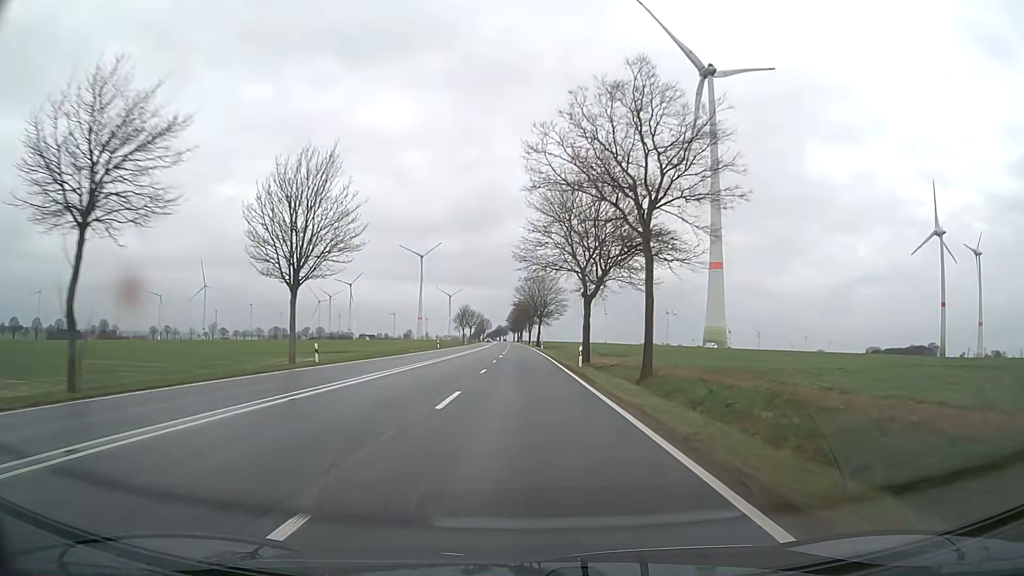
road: primary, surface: asphalt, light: Day
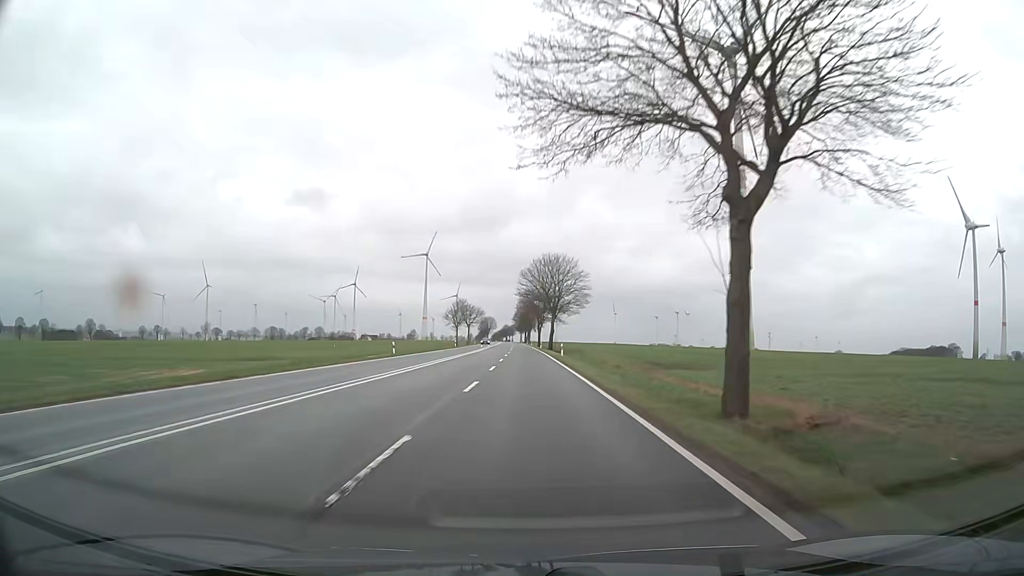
(-0.1, +31.6) m; -1°
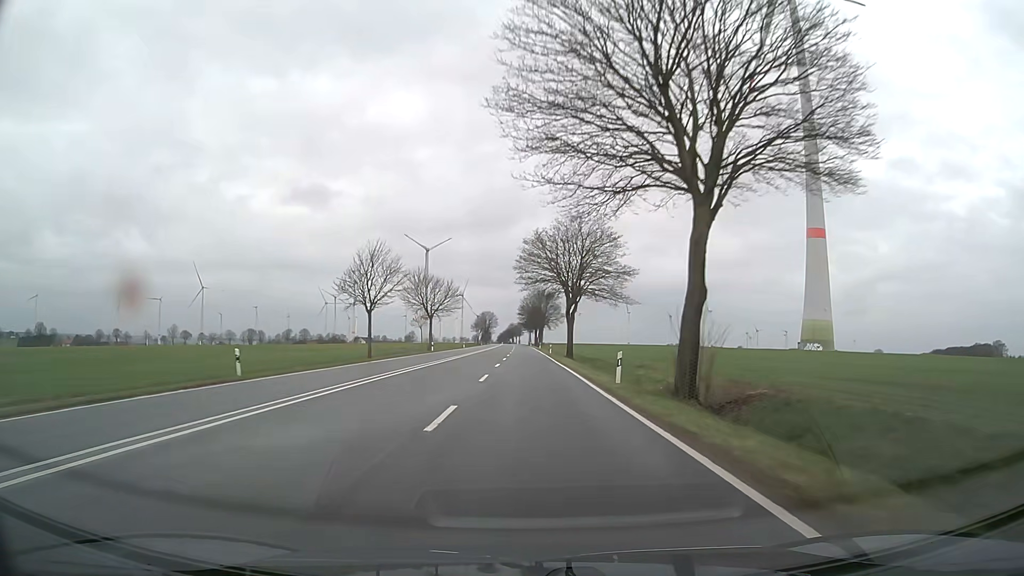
(-0.3, +78.9) m; -1°
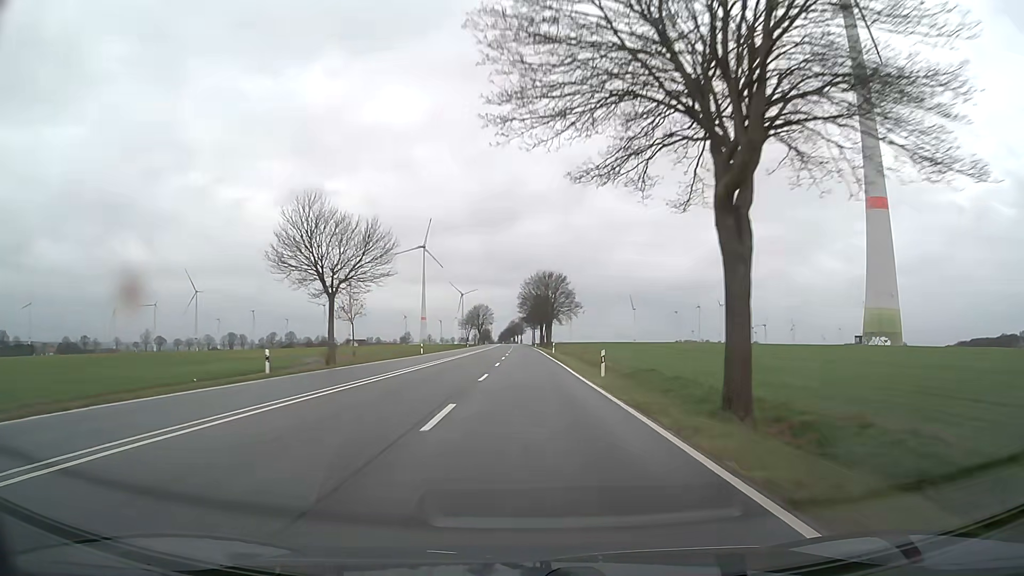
(-0.2, +47.4) m; 0°
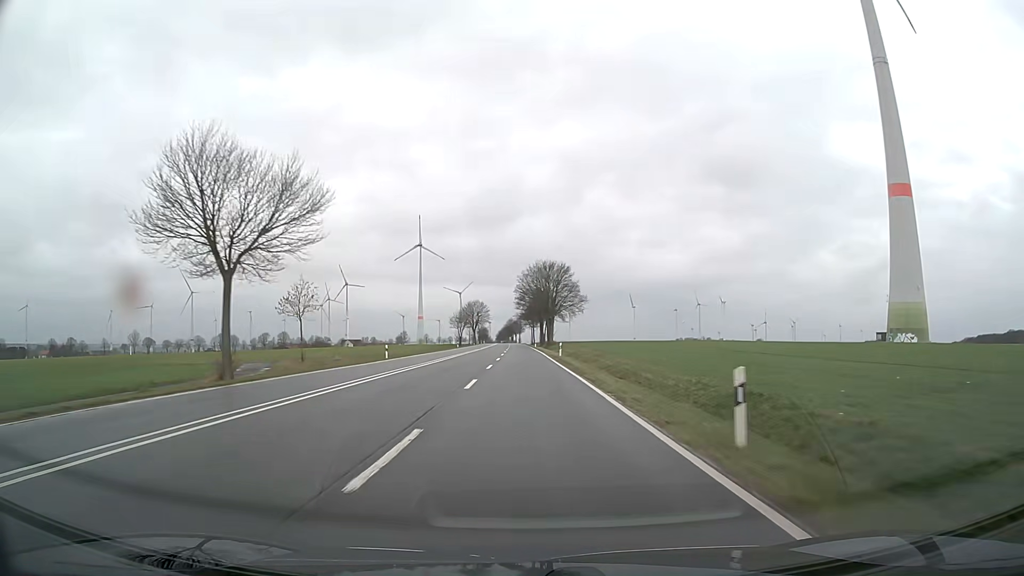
(0.0, +15.8) m; 0°
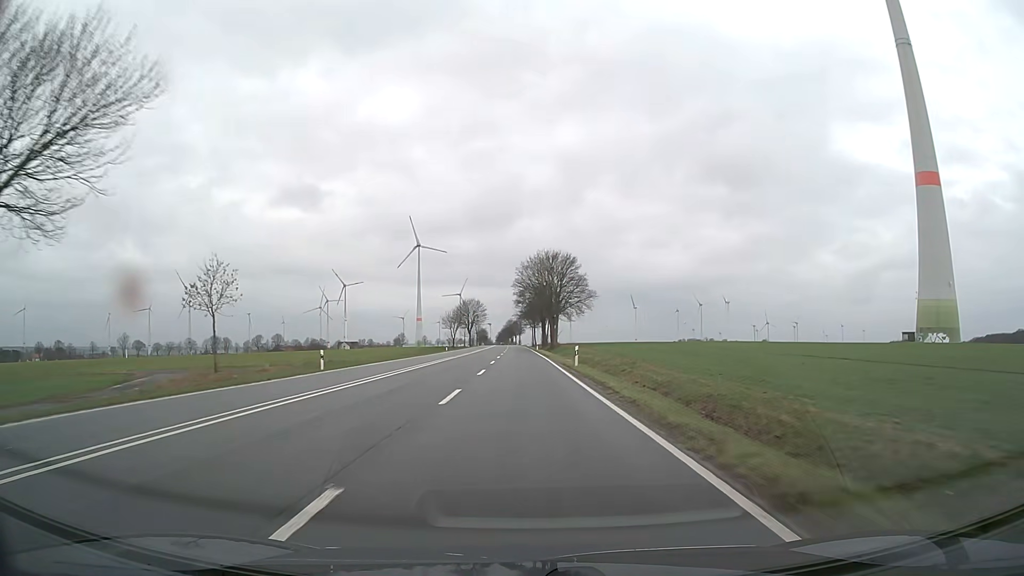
(0.0, +15.8) m; 0°
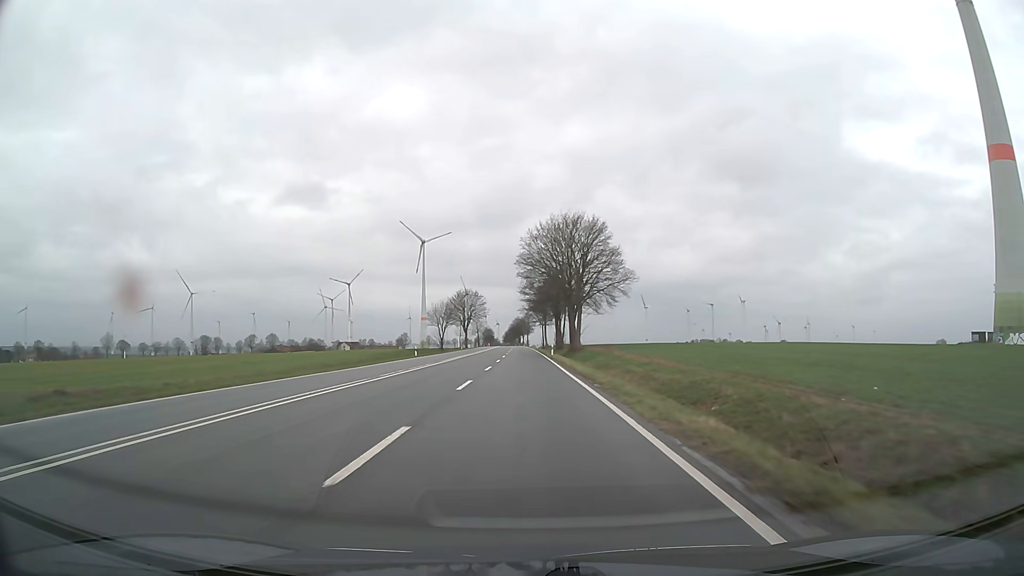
(-0.1, +31.6) m; -1°
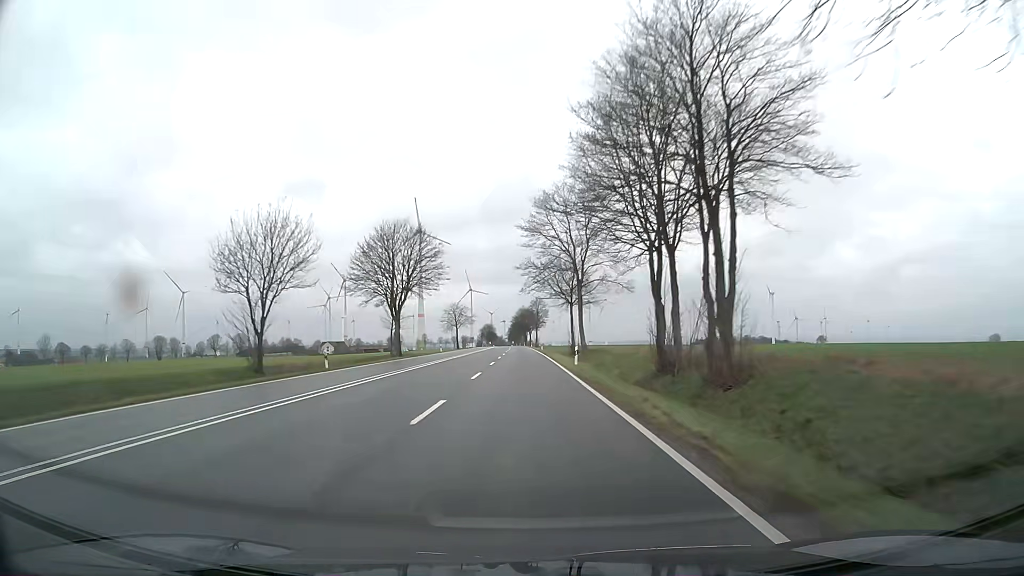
(-0.5, +78.9) m; -1°
(0, +10) (0, +20) (0, +30) (0, +40) (0, +50) (0, +60) (-1, +70) (-1, +80) (-1, +90) (-1, +100) m
